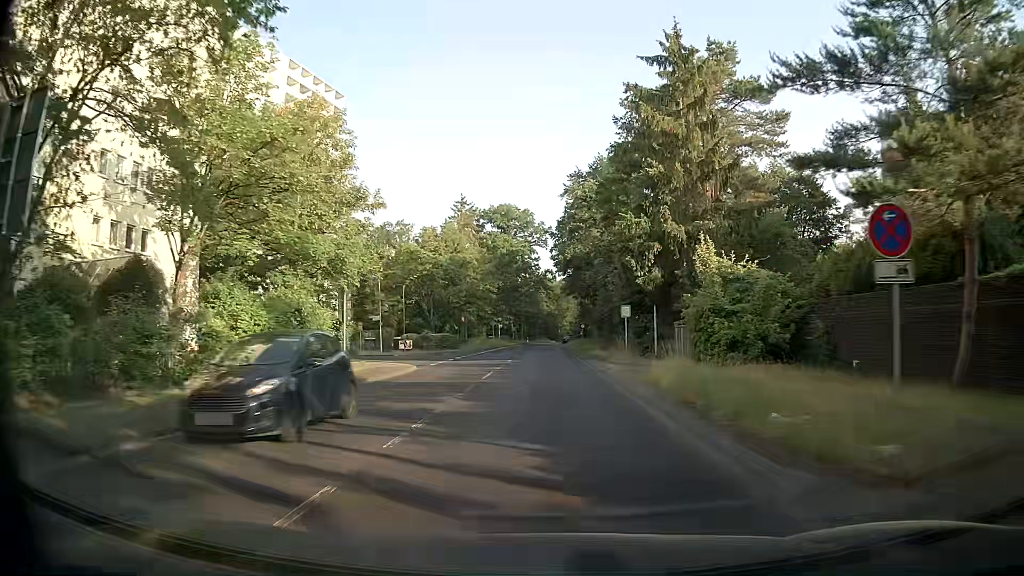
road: secondary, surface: asphalt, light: Day
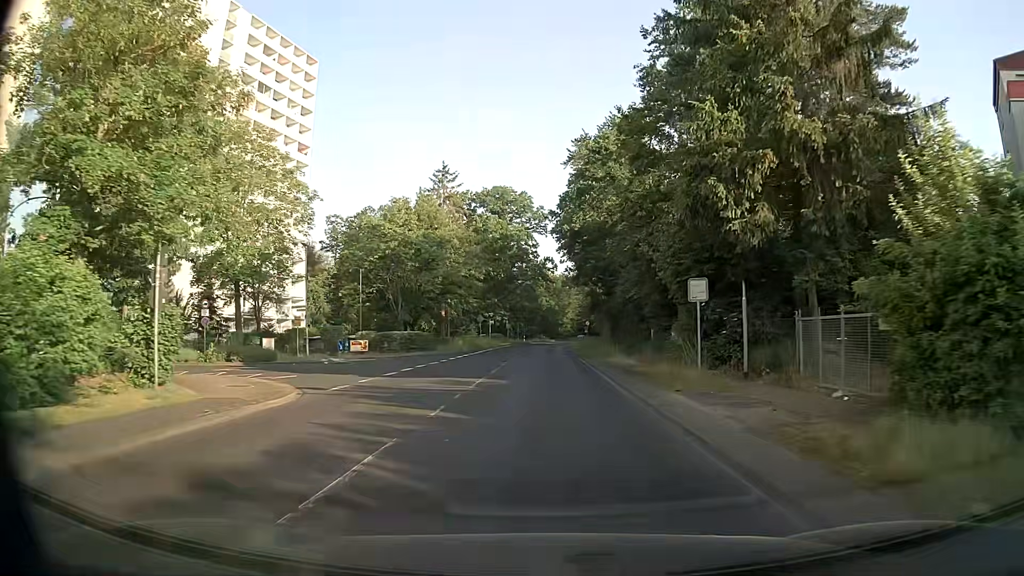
(-0.1, +15.3) m; +1°
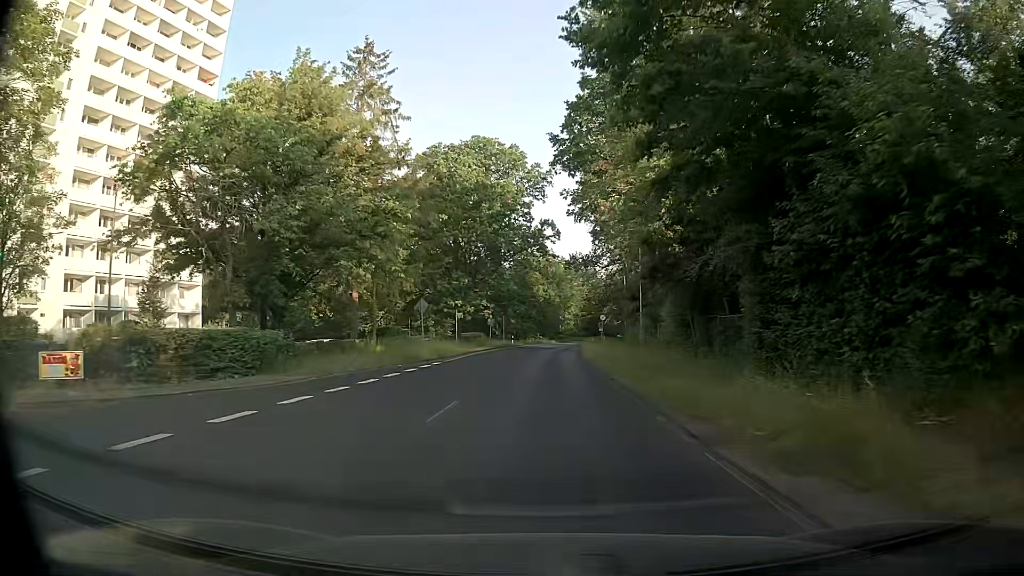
(-0.5, +30.7) m; 0°
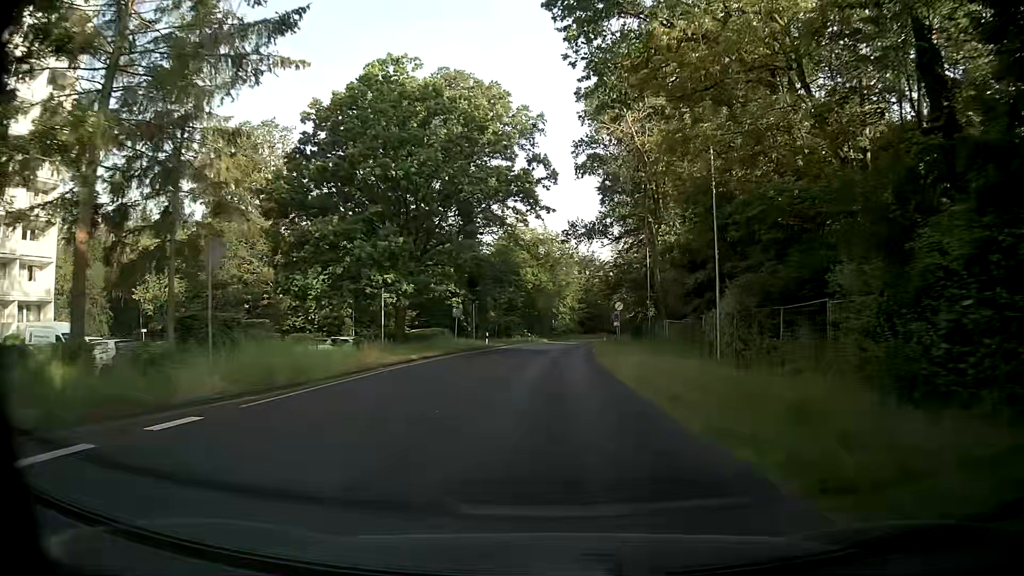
(-0.2, +23.0) m; -1°
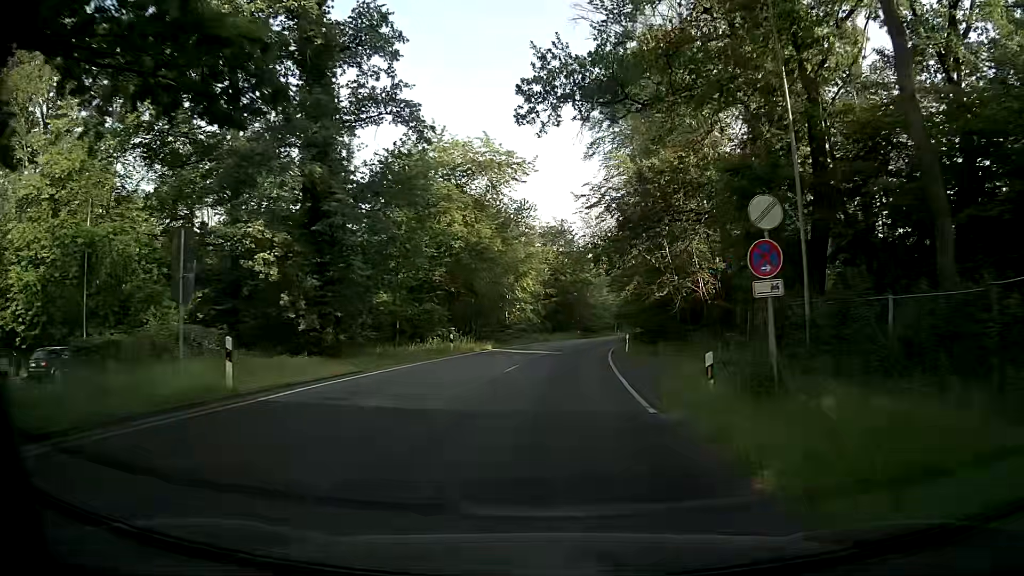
(+1.4, +38.1) m; +2°
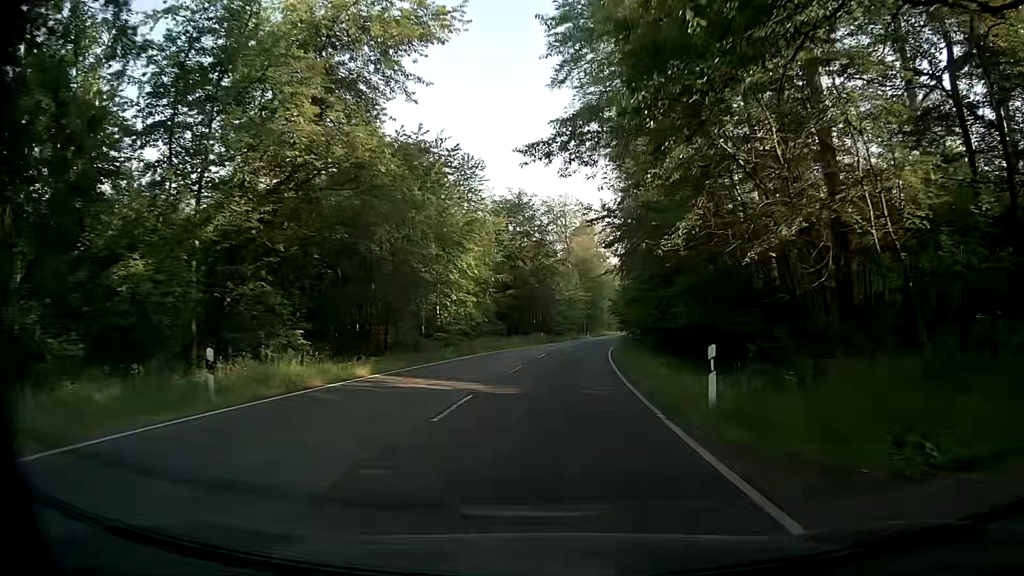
(+1.4, +22.8) m; +5°
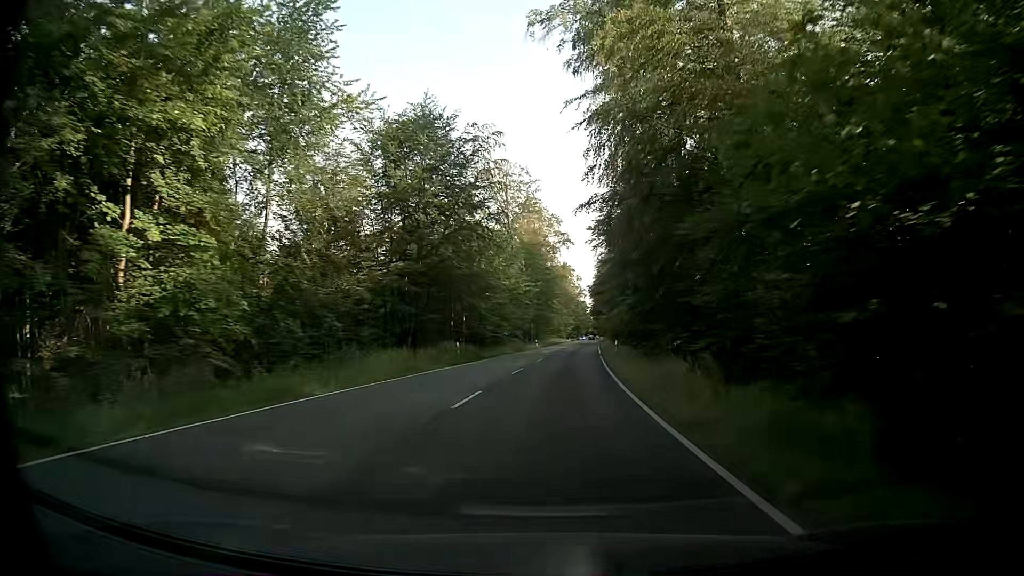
(+1.8, +33.6) m; +5°
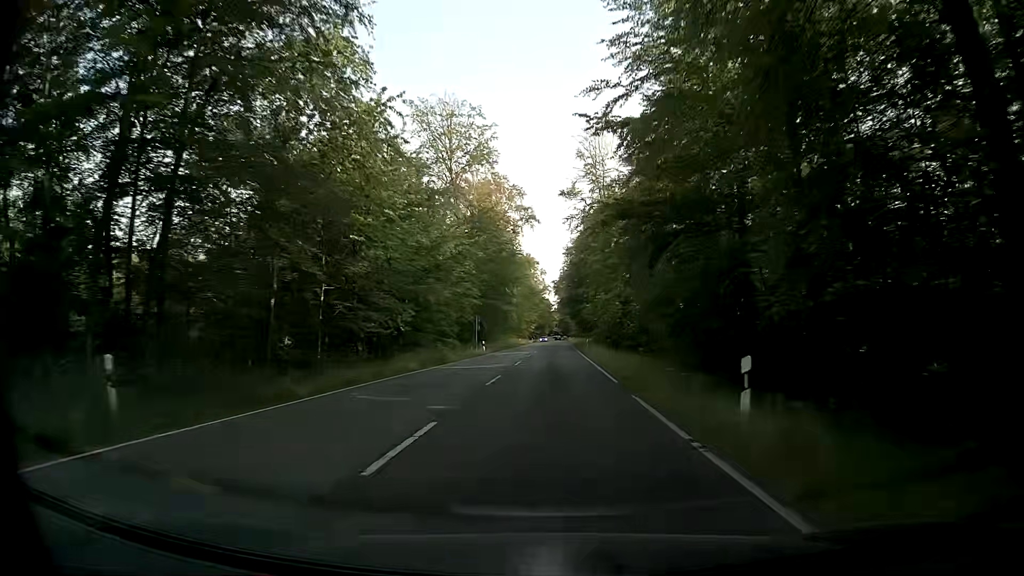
(+0.9, +30.5) m; +4°
(0, +10) (0, +20) (0, +30) (+1, +40) (+1, +50) (+1, +60) (+1, +70) (+1, +80) (+2, +90) (+2, +100) m
